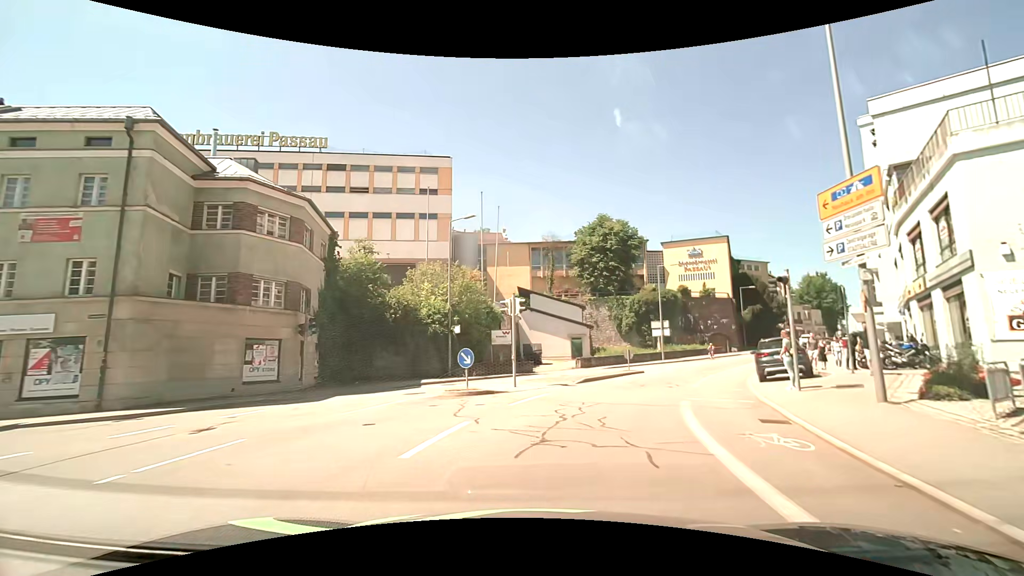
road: residential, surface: asphalt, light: Day
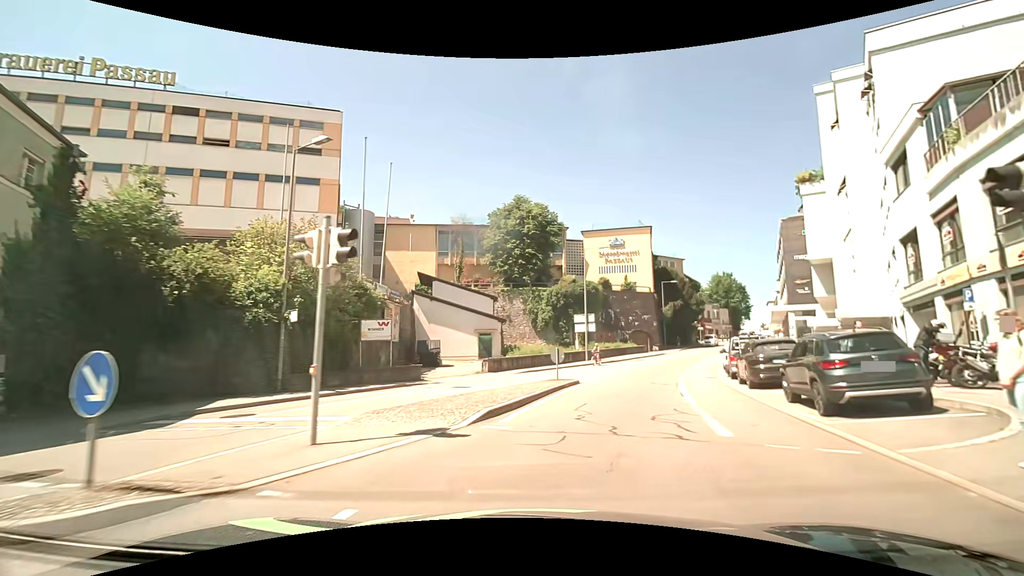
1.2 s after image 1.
(+0.8, +10.6) m; +9°
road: tertiary
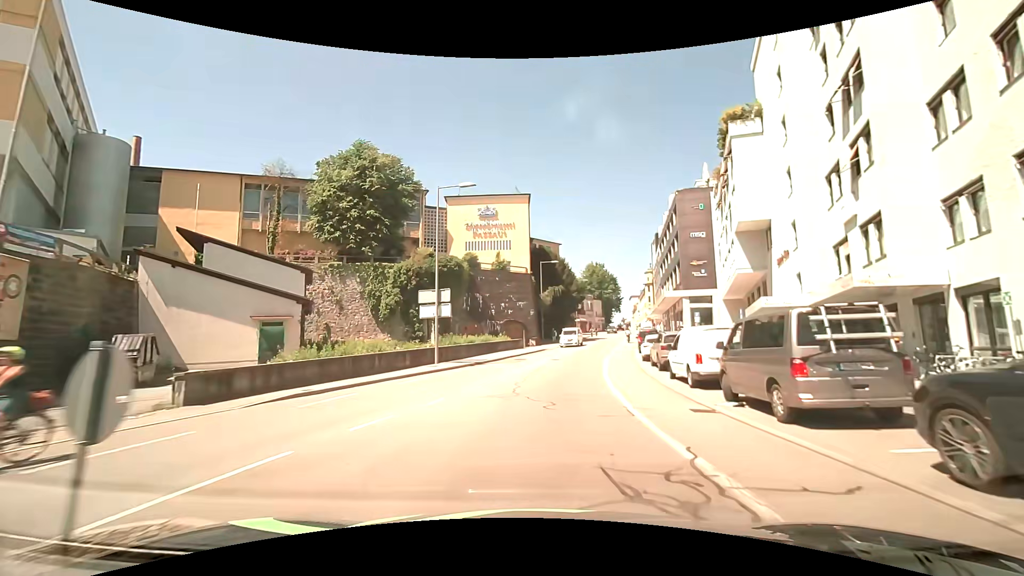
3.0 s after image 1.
(+2.6, +16.7) m; +15°
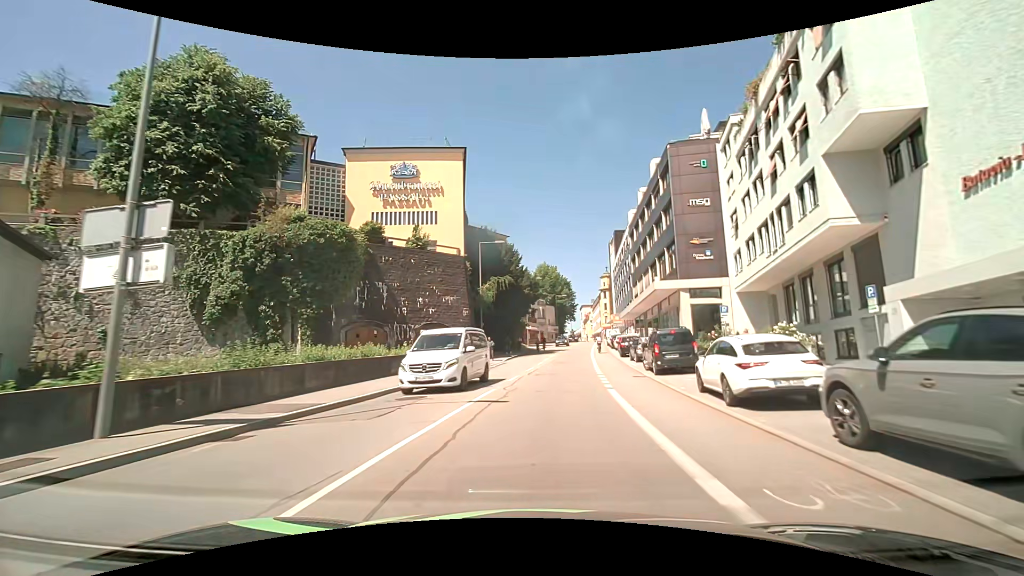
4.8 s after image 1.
(+1.0, +18.7) m; +6°
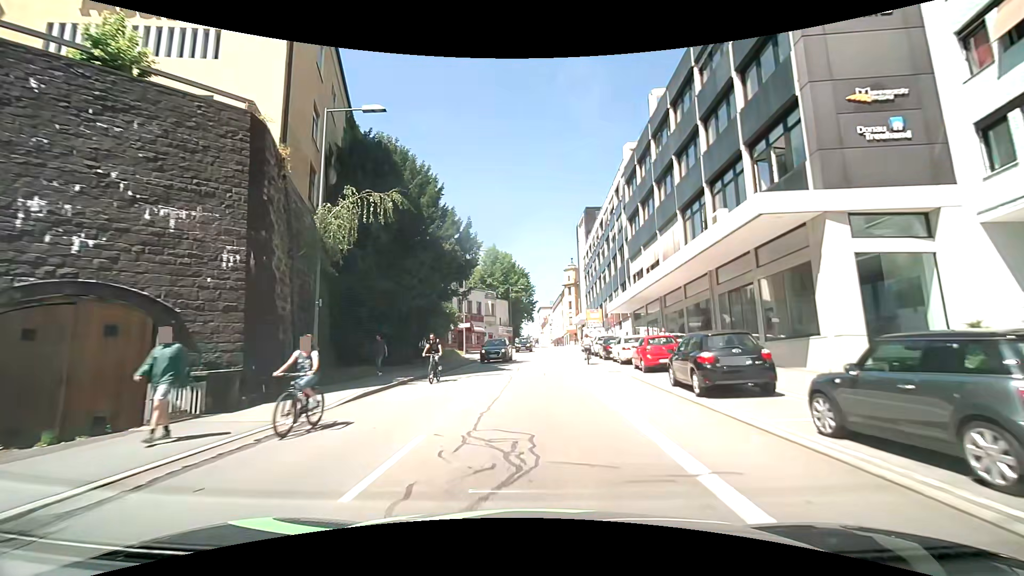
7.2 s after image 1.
(+1.4, +25.6) m; +5°
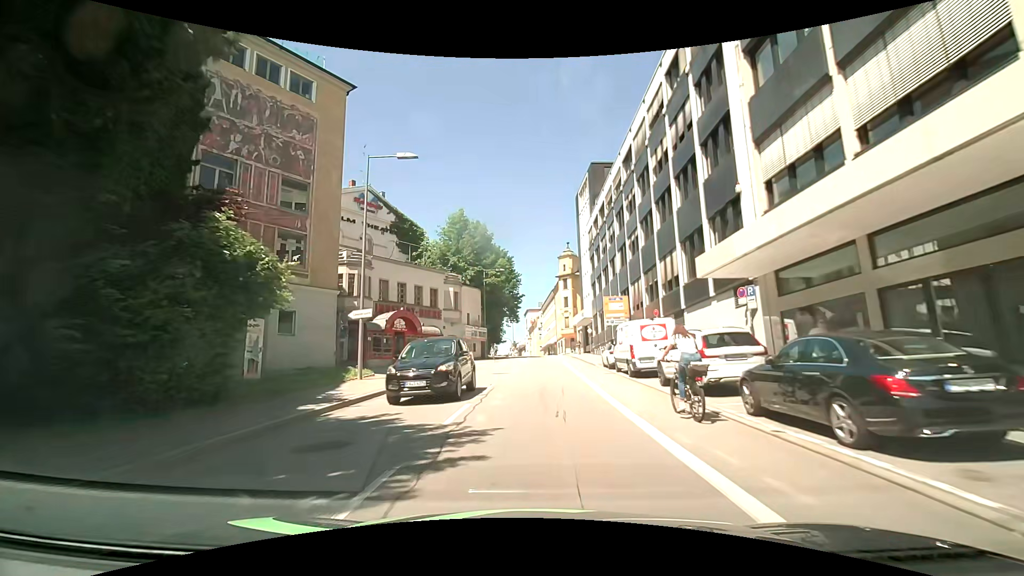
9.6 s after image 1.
(+0.2, +25.7) m; +1°
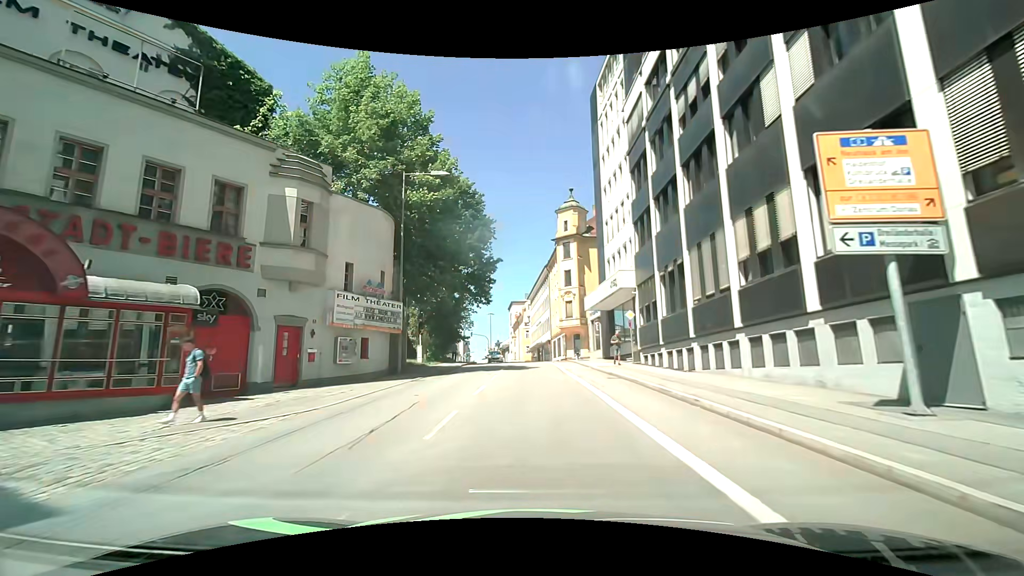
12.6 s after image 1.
(+0.4, +31.5) m; +2°
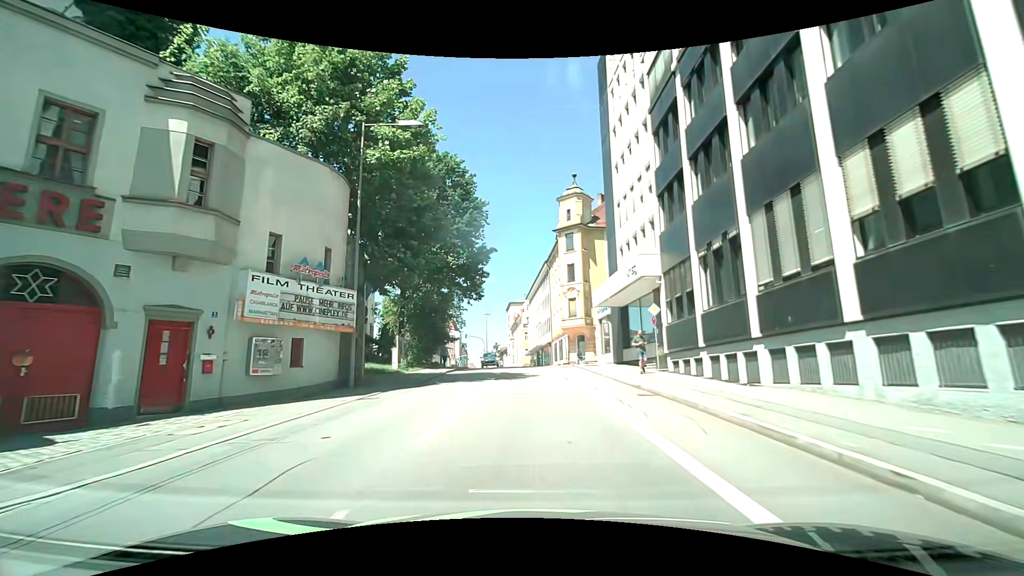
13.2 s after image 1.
(0.0, +6.0) m; +1°
(0, +10) (-1, +20) (-1, +30) (-2, +40) (-2, +50) (-4, +60) (-7, +69) (-11, +79) (-16, +87) (-23, +94) m
